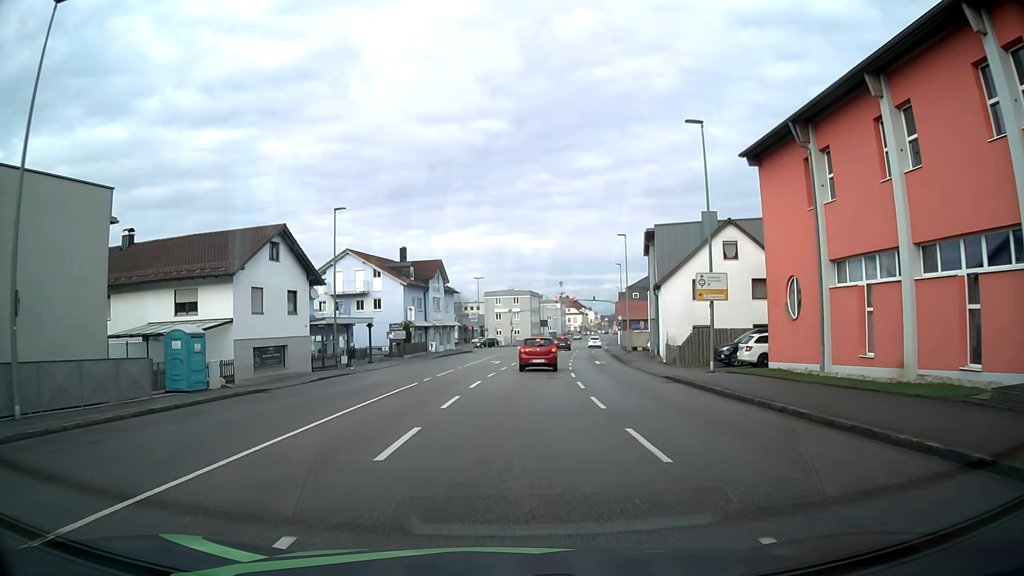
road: tertiary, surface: asphalt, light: Day
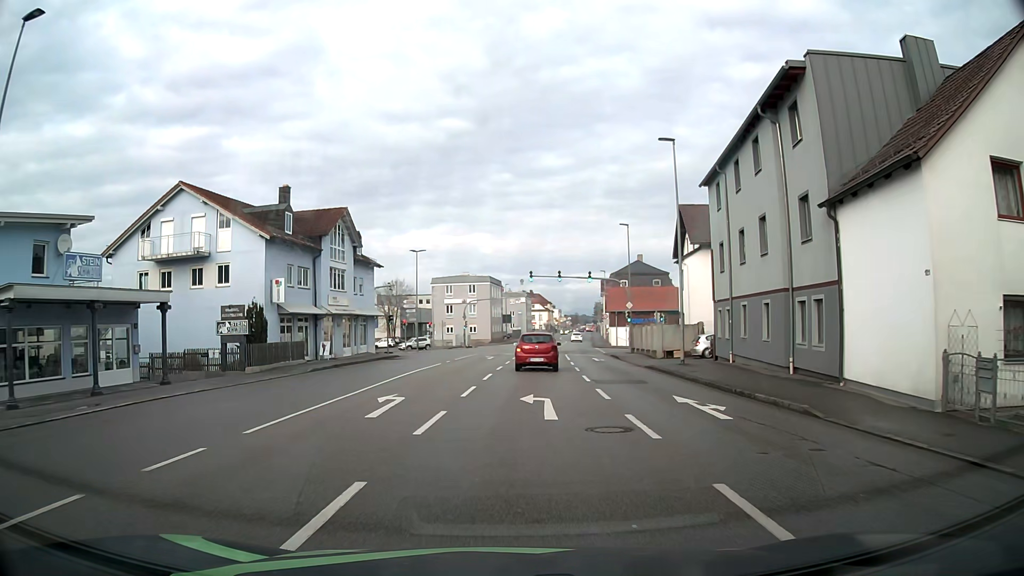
(+0.9, +28.4) m; +3°
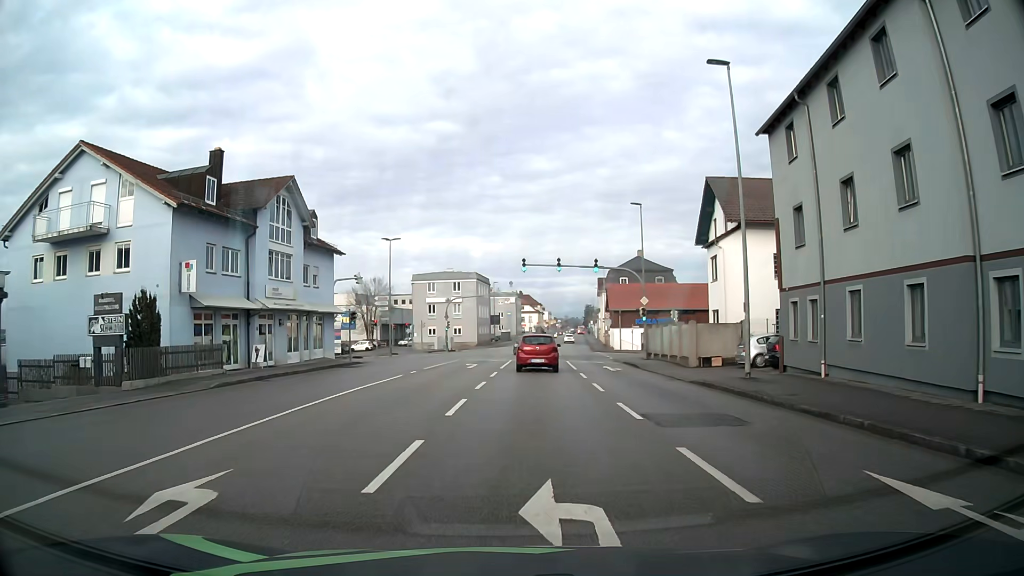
(+0.1, +9.6) m; +1°
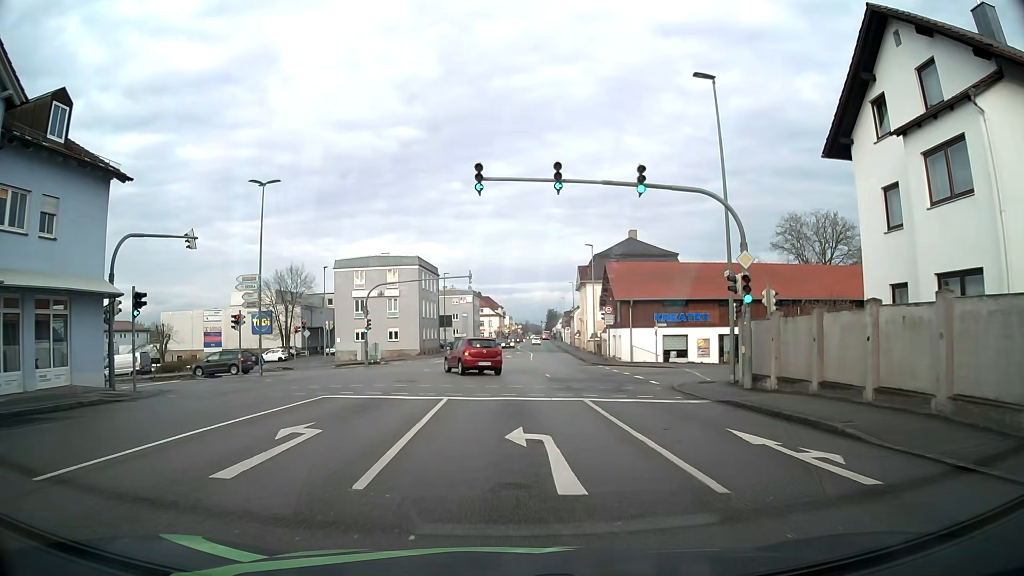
(+0.7, +24.1) m; +3°
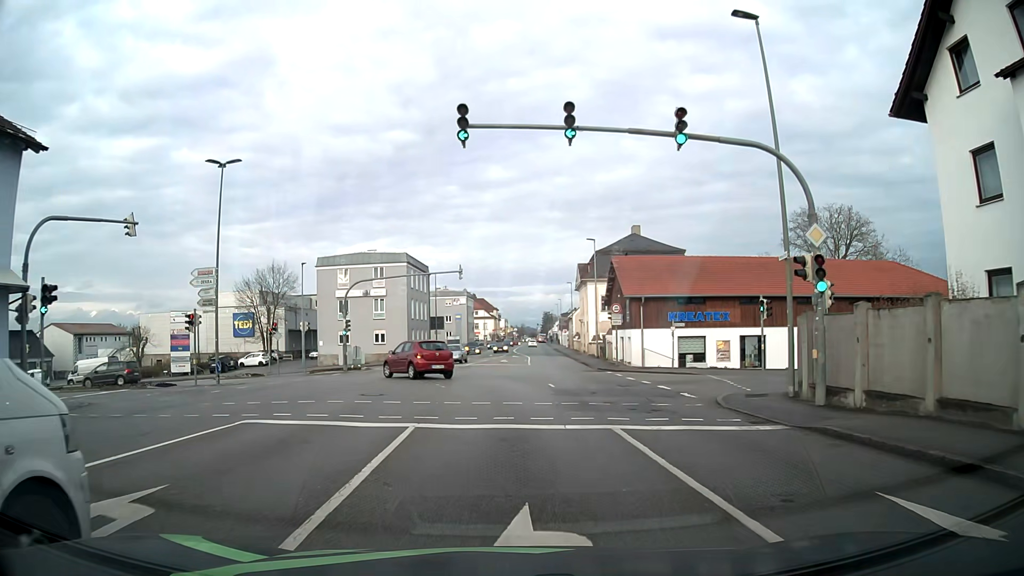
(0.0, +5.1) m; +1°
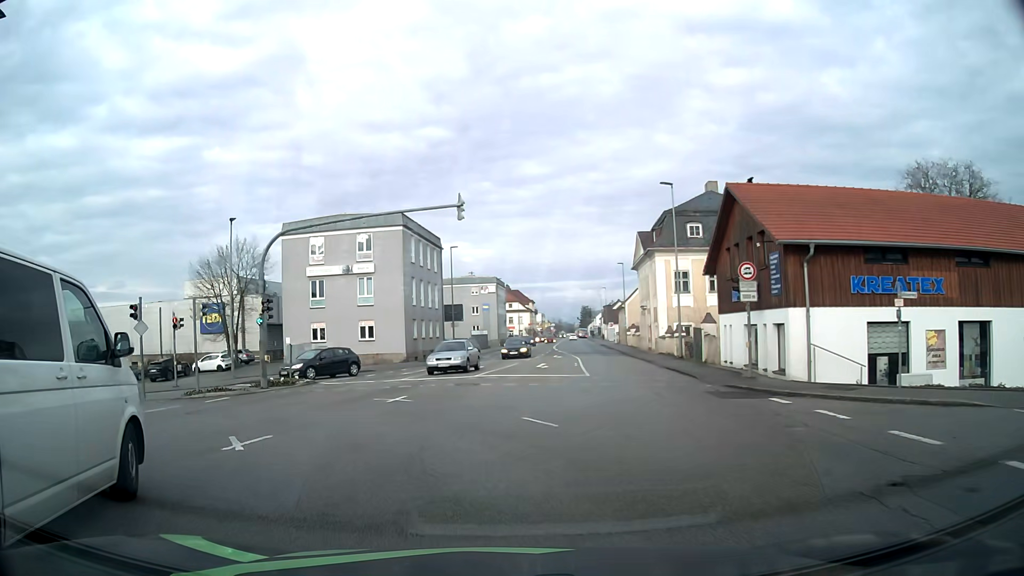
(-0.1, +18.9) m; -3°
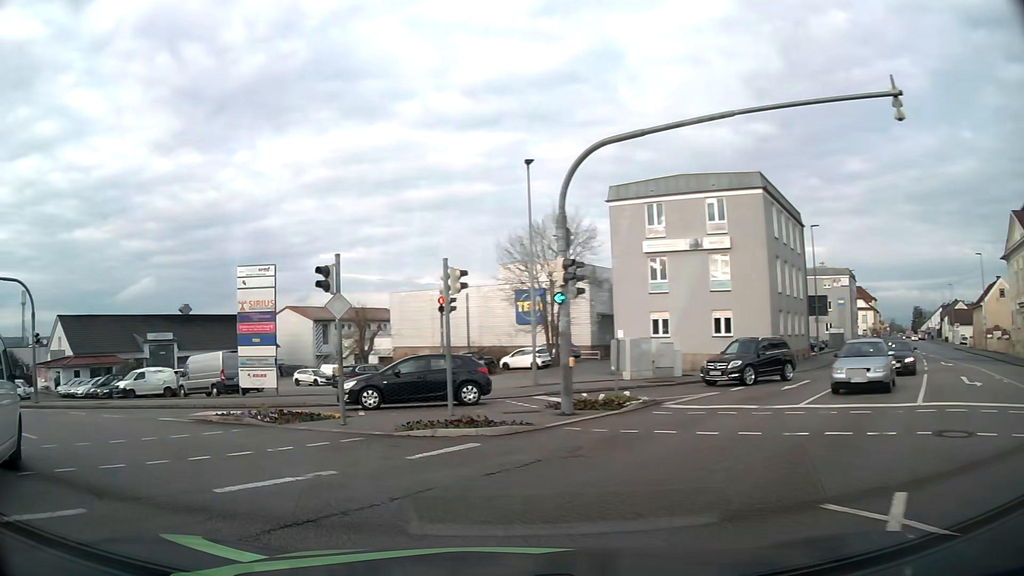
(-2.2, +10.3) m; -30°
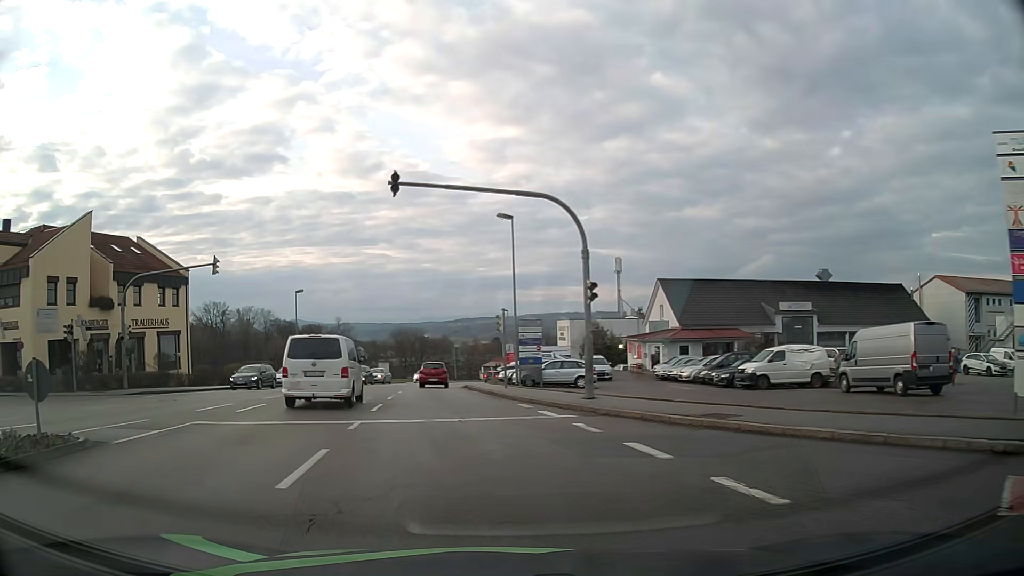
(-6.6, +12.5) m; -53°
(-1, +10) (-2, +20) (-3, +30) (-4, +40) (-4, +50) (-4, +60) (-4, +70) (-2, +80) (-1, +90) (+2, +99) m
